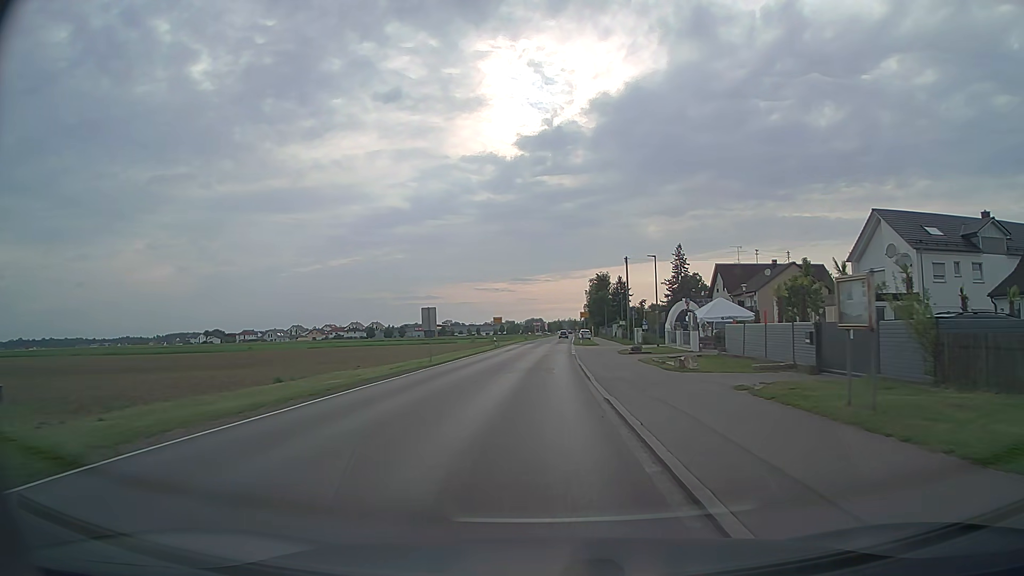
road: tertiary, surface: asphalt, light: Day
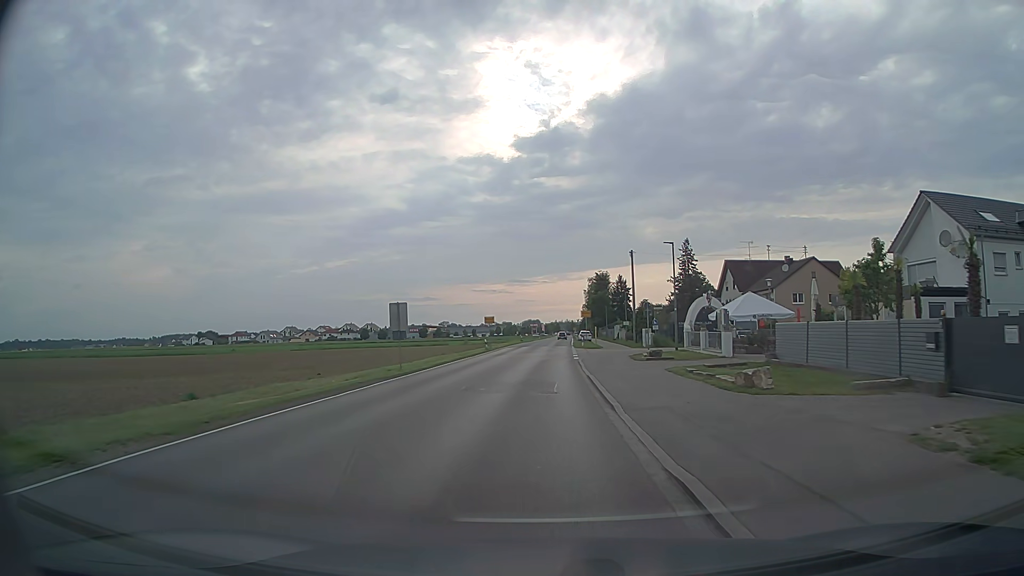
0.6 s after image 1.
(0.0, +7.4) m; 0°
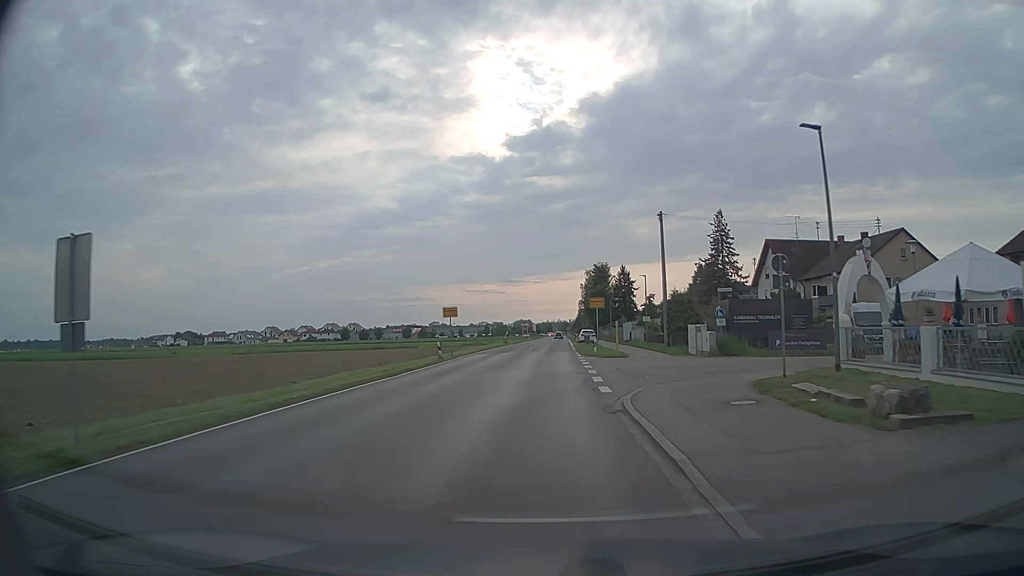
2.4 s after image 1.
(+0.3, +22.6) m; +1°
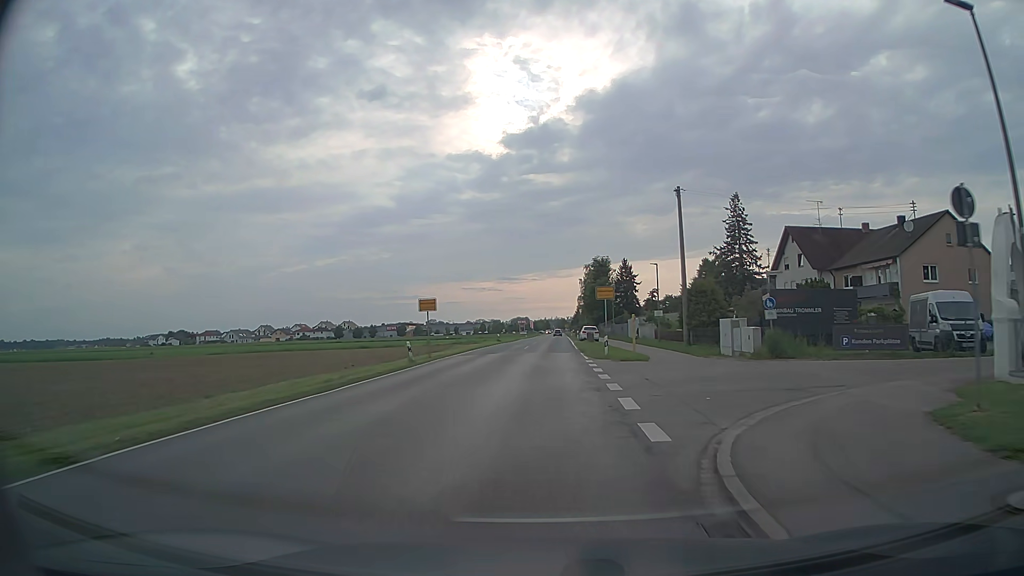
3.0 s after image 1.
(0.0, +7.7) m; 0°
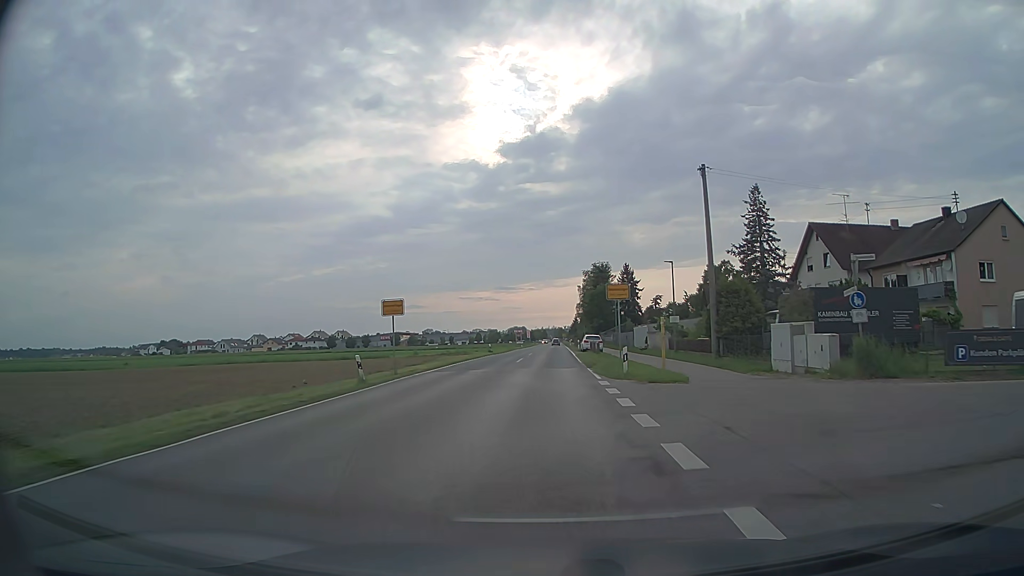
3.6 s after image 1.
(0.0, +7.7) m; 0°
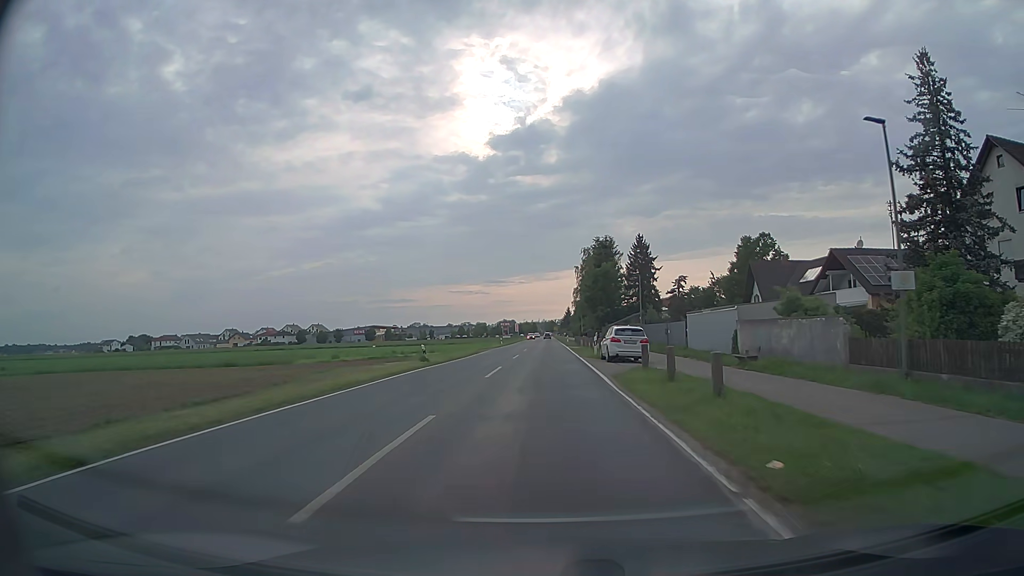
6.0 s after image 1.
(+0.3, +30.9) m; +1°
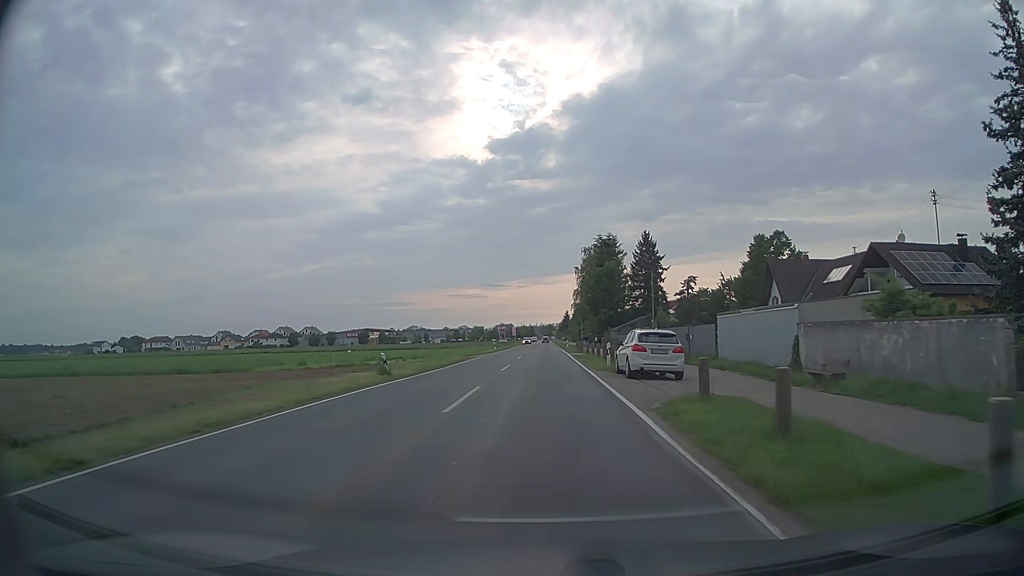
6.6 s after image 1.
(0.0, +7.8) m; 0°
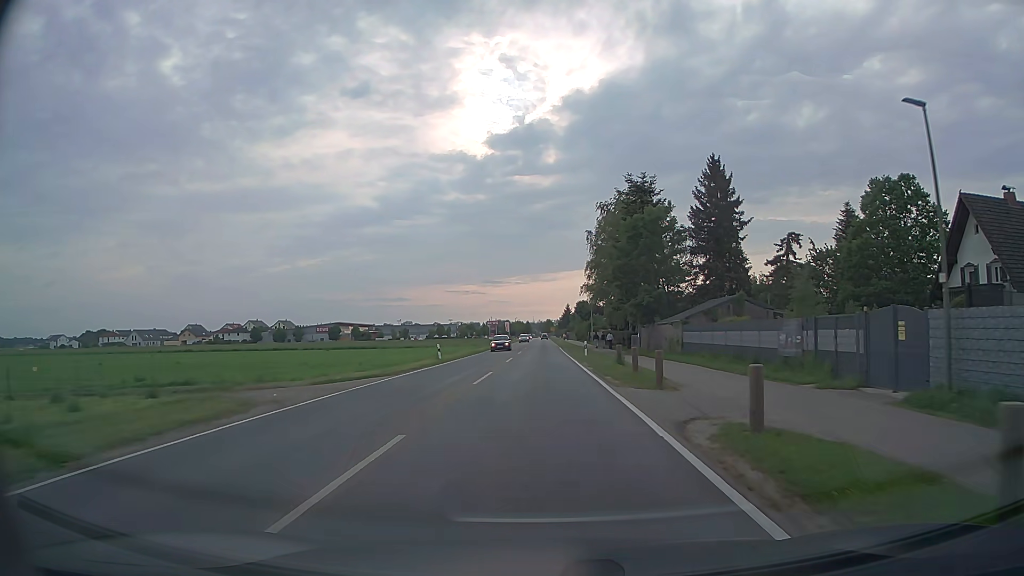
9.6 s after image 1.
(+0.3, +39.1) m; +1°
(0, +10) (0, +20) (0, +30) (0, +40) (0, +50) (0, +60) (0, +70) (-1, +80) (-1, +90) (-1, +100) m
